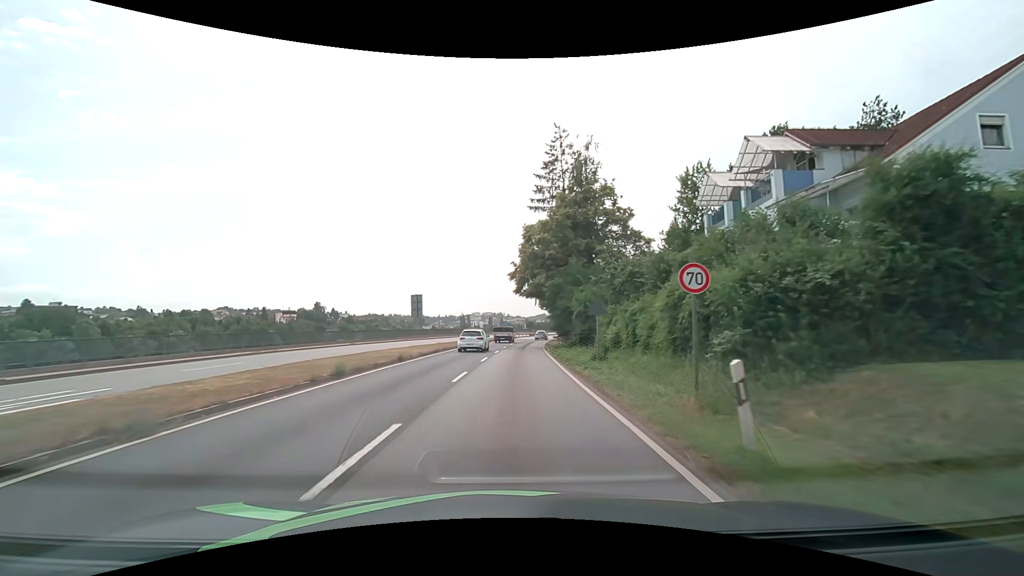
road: primary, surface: asphalt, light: Day
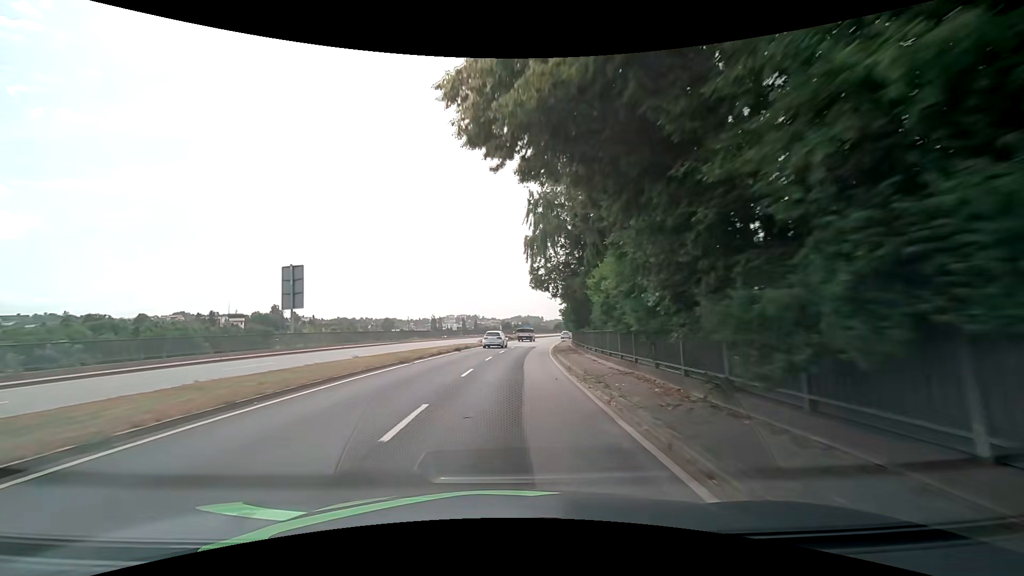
(+0.9, +34.8) m; +3°
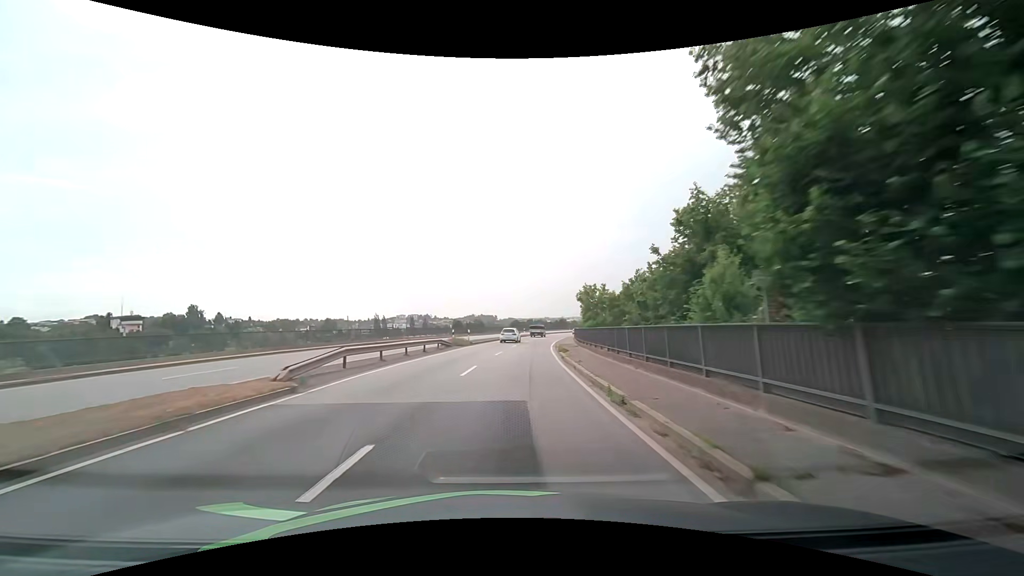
(+1.5, +39.8) m; +5°
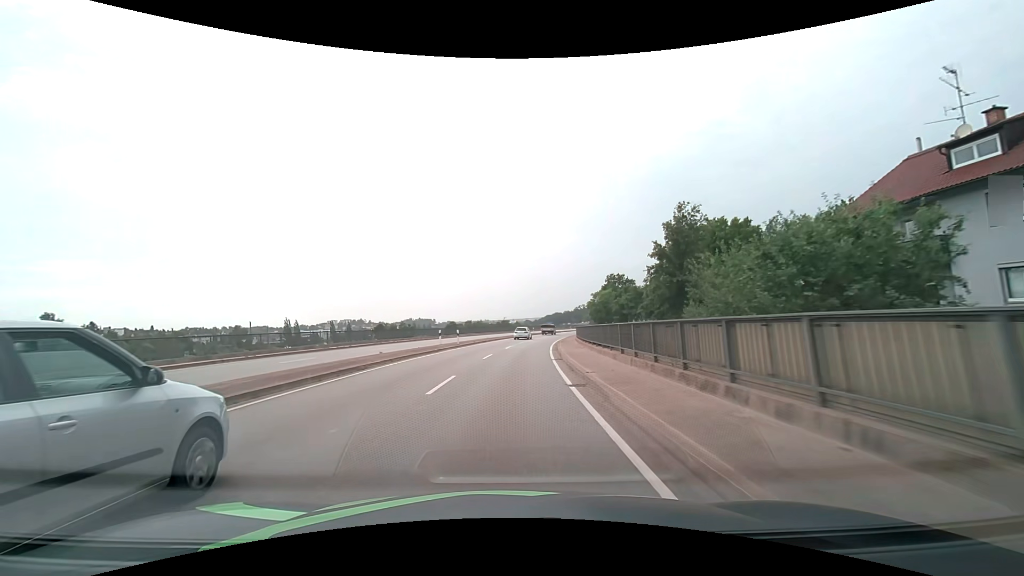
(+3.6, +52.0) m; +7°
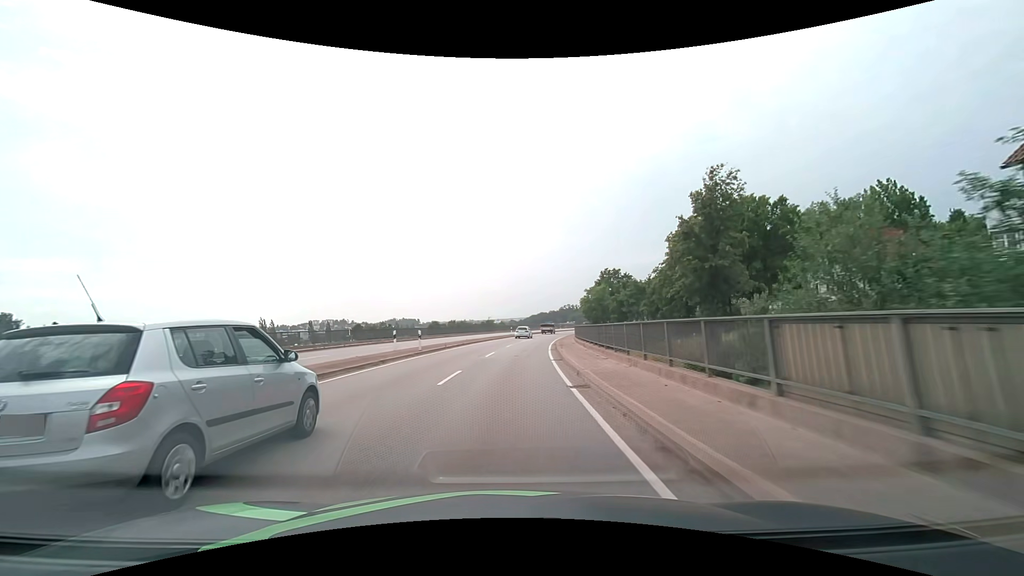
(+0.1, +10.5) m; +2°
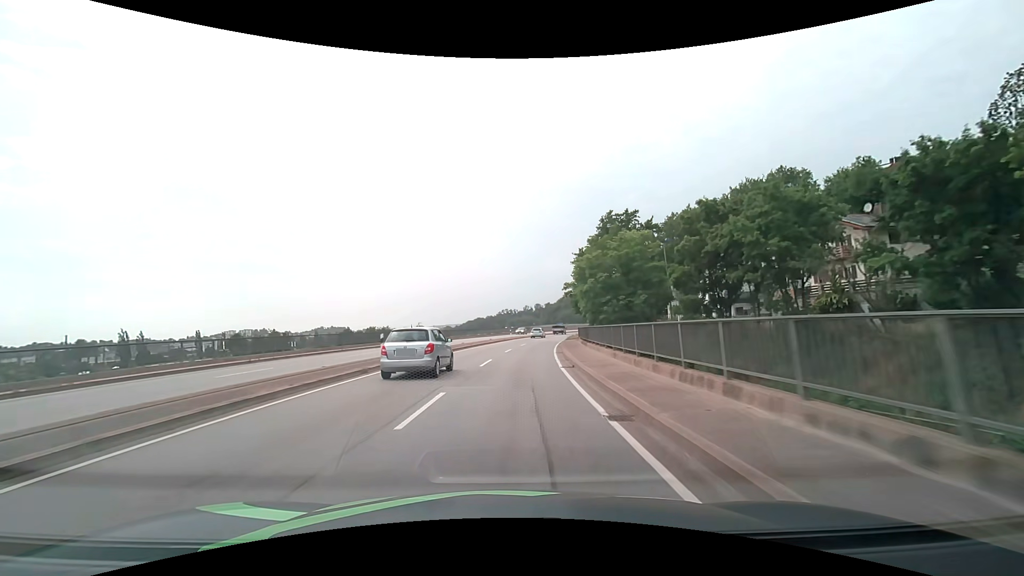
(+3.5, +52.6) m; +7°
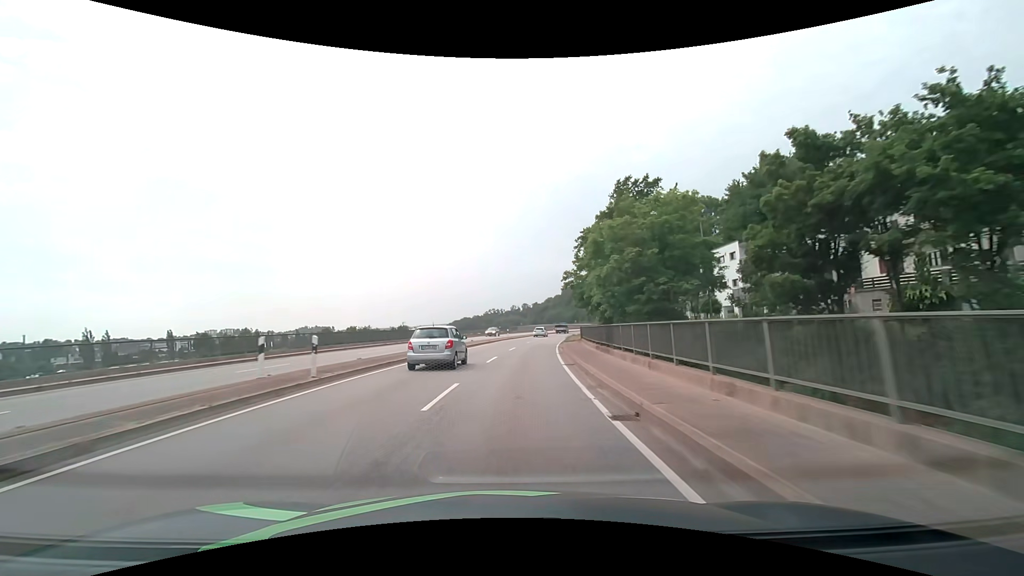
(+0.1, +10.6) m; +1°
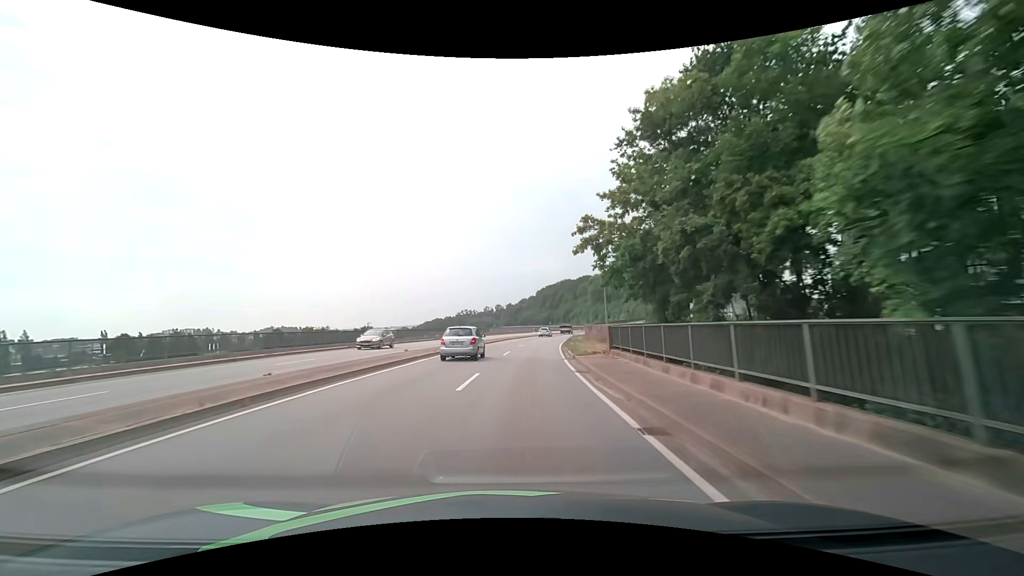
(+0.5, +21.2) m; +3°
(0, +10) (+1, +20) (+1, +30) (+2, +40) (+3, +50) (+5, +60) (+7, +70) (+9, +79) (+11, +89) (+13, +99) m
